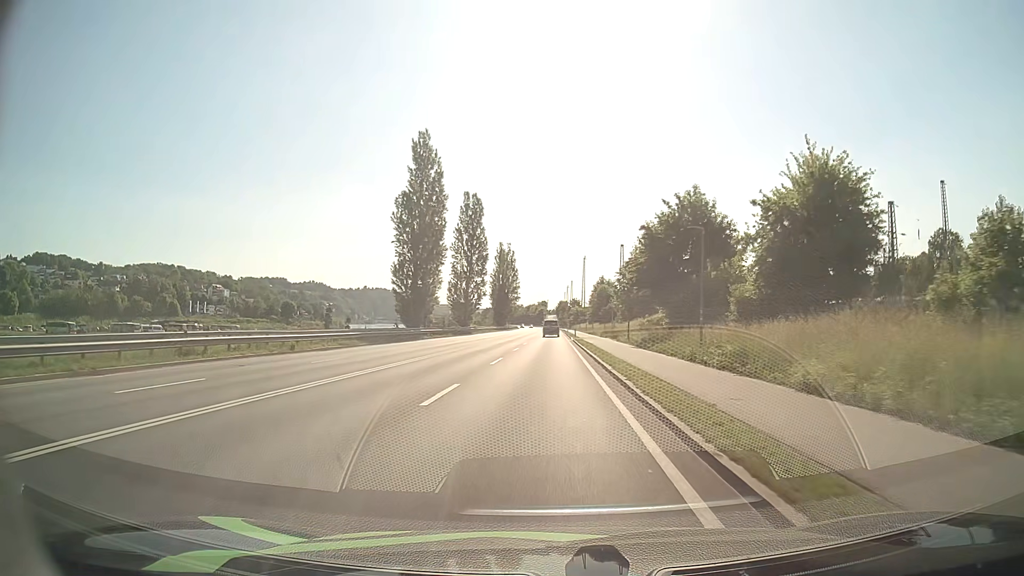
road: primary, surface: asphalt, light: Day
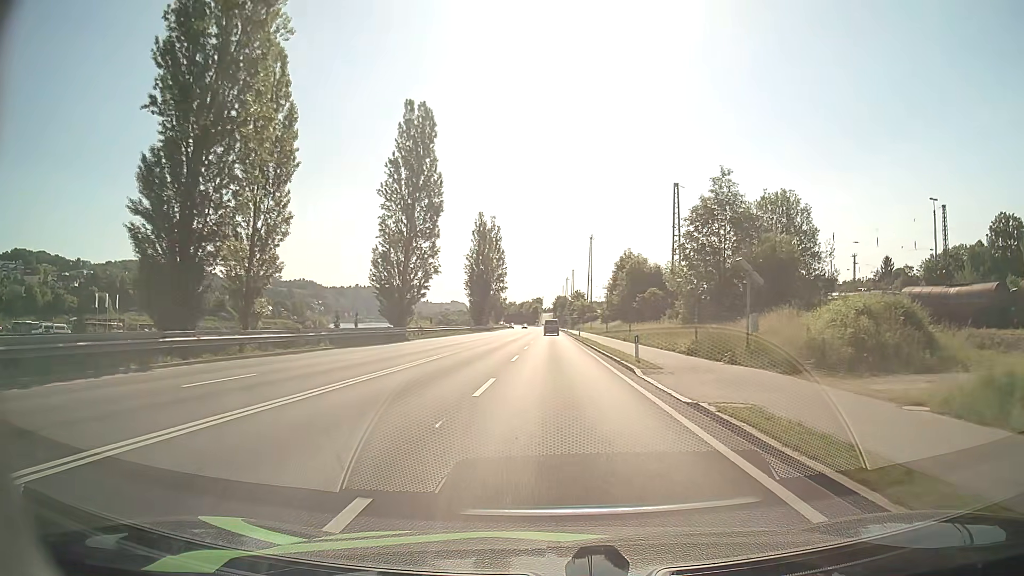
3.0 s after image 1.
(-0.3, +46.2) m; 0°
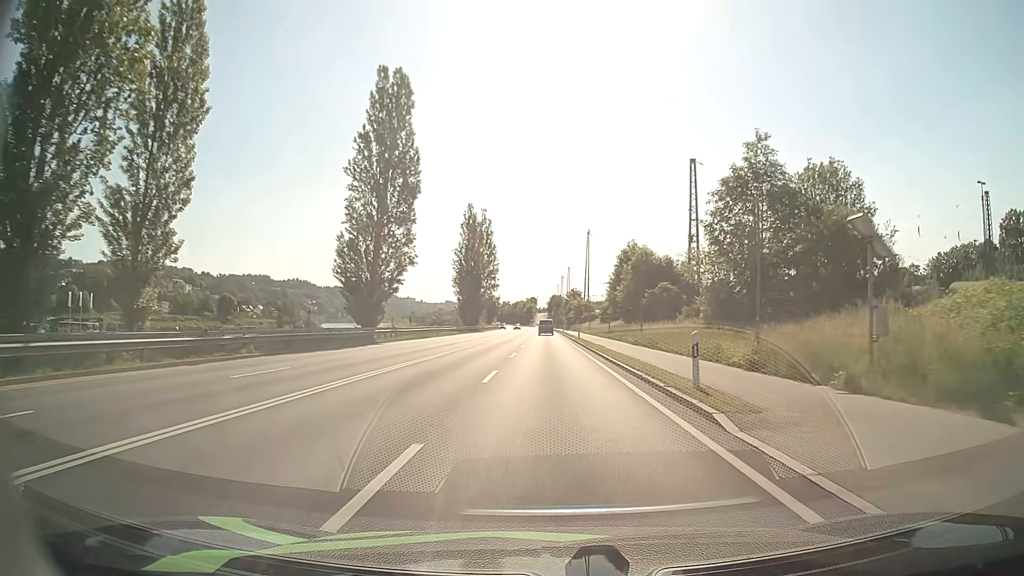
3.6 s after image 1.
(+0.1, +9.3) m; +1°
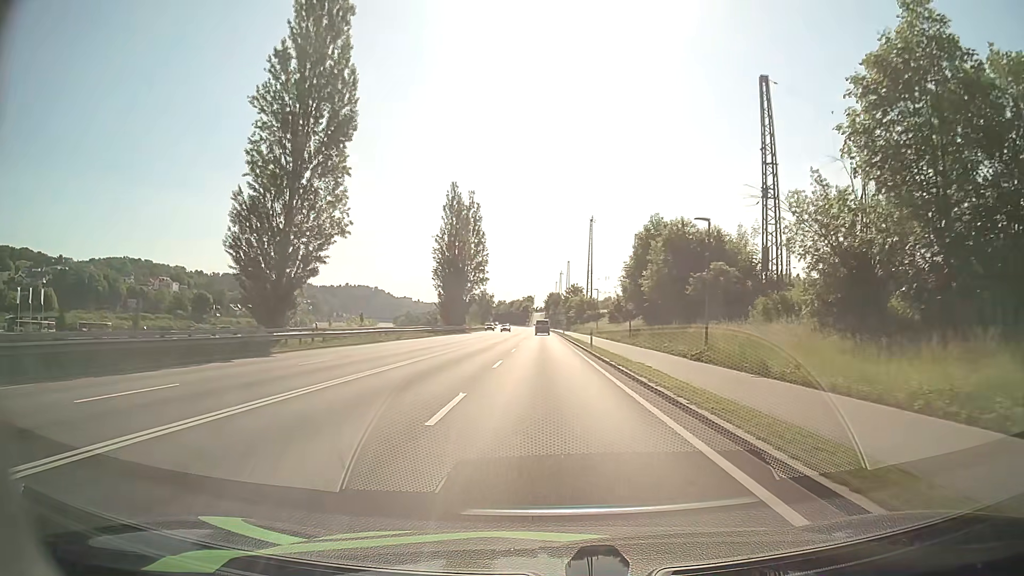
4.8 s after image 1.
(+0.1, +18.5) m; 0°
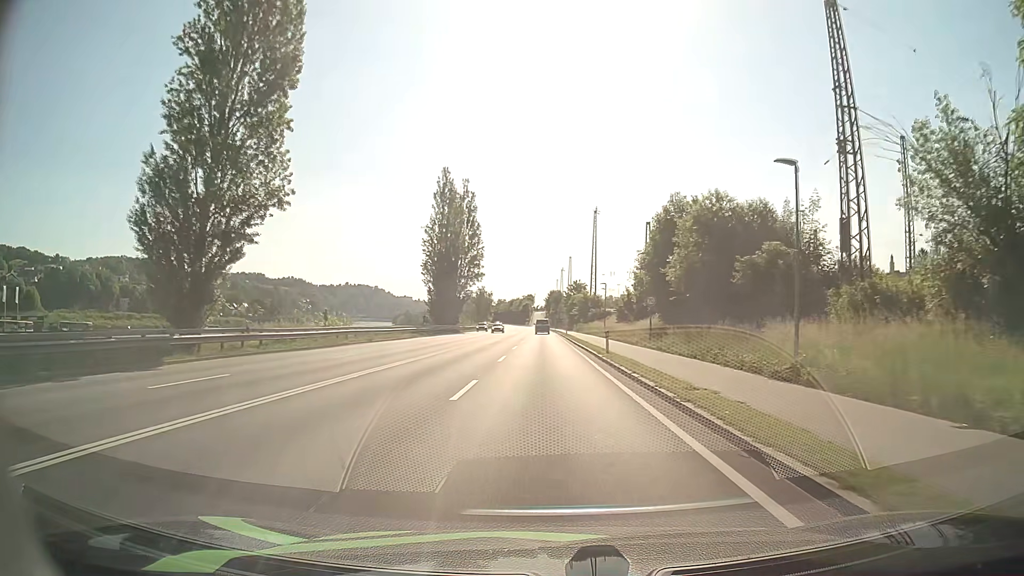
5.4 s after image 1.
(0.0, +9.3) m; 0°
